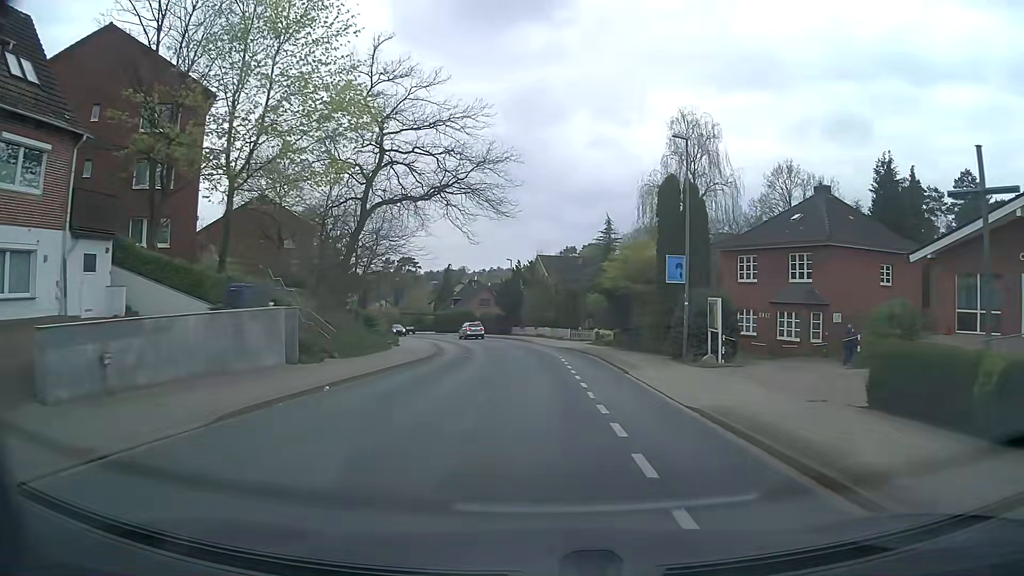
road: tertiary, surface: asphalt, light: Day
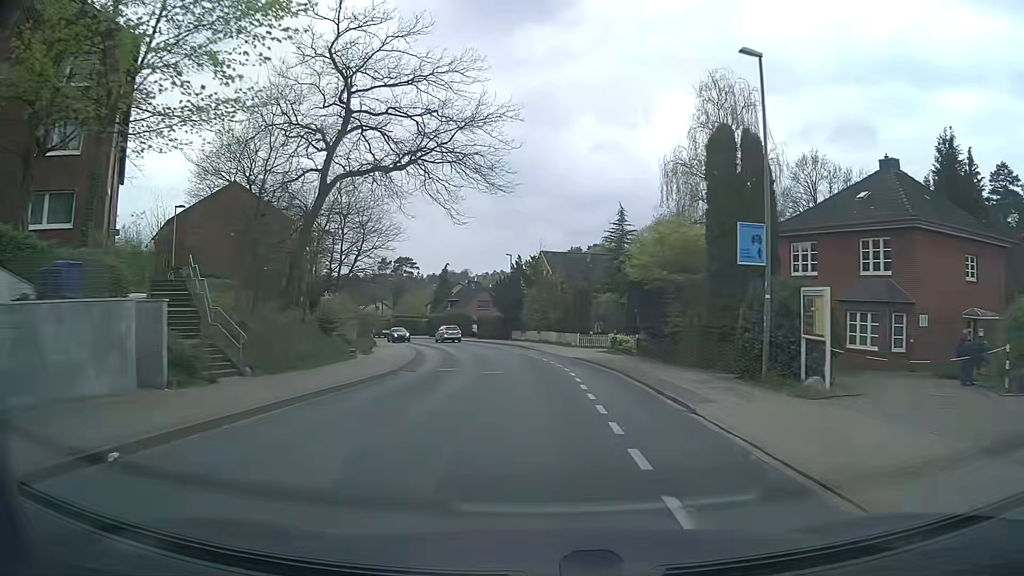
(0.0, +8.2) m; 0°
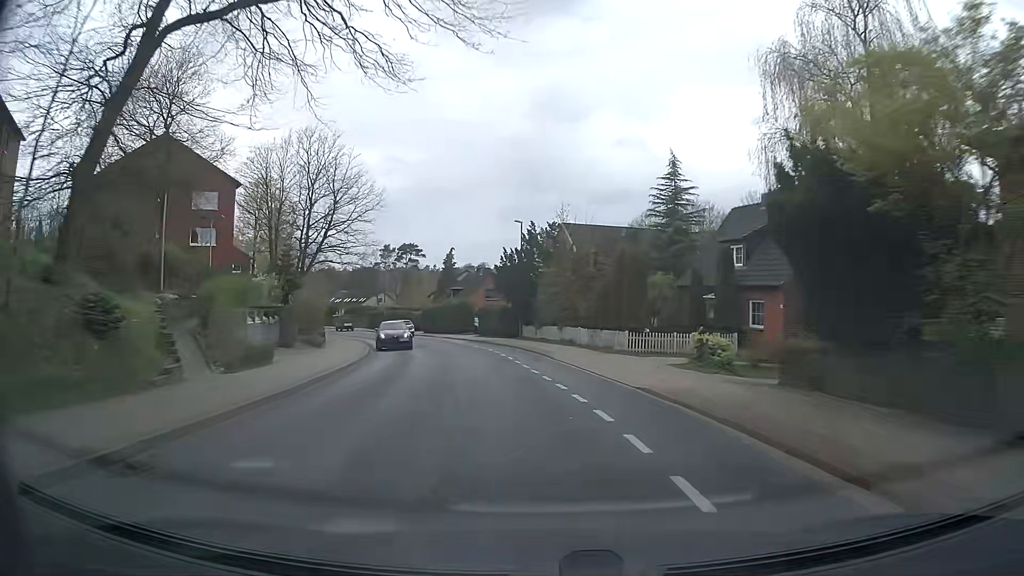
(-0.1, +16.8) m; -1°
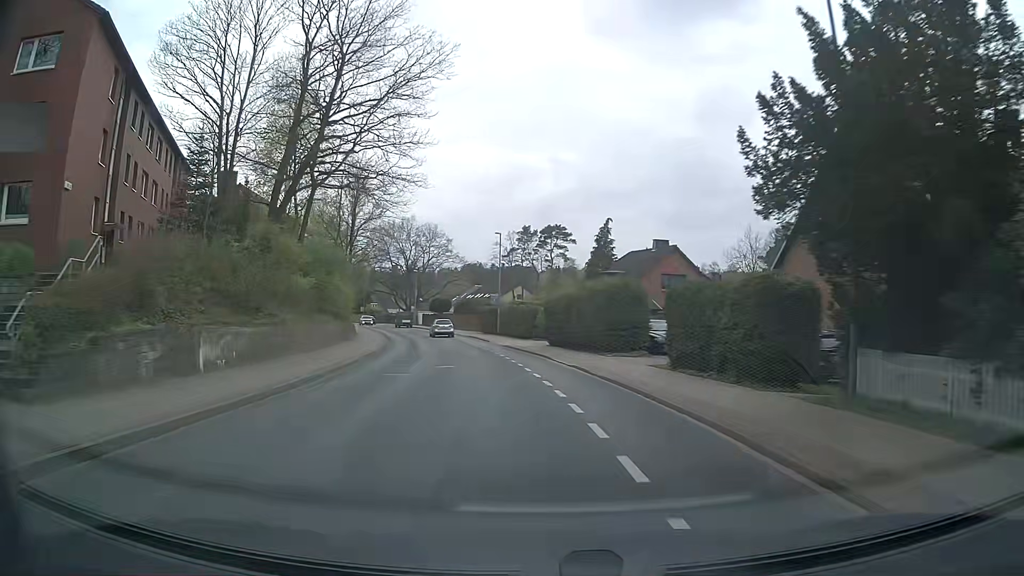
(-3.9, +33.0) m; -14°
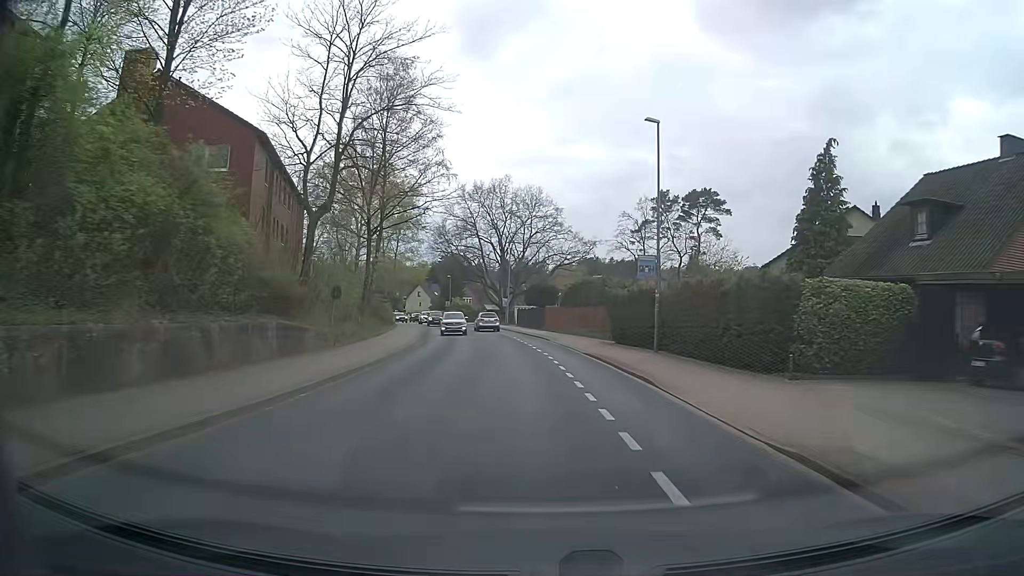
(-3.4, +32.6) m; -10°
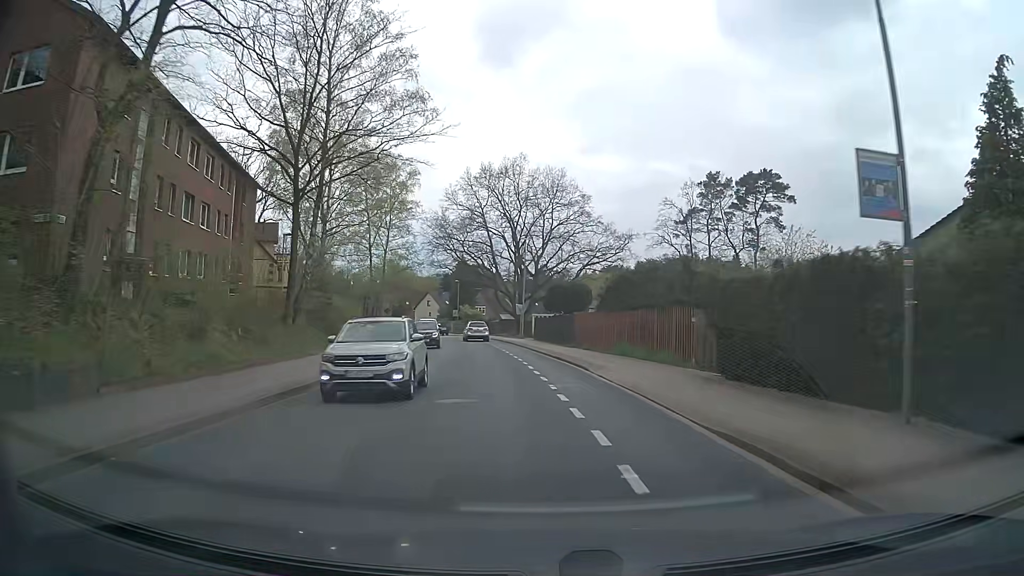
(-0.2, +16.7) m; -2°
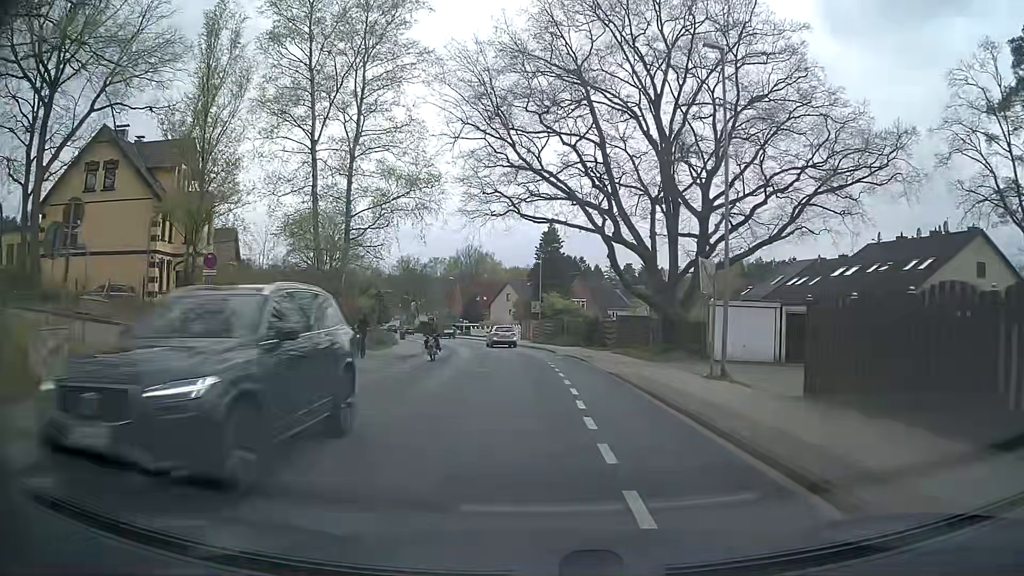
(-3.7, +41.5) m; -9°
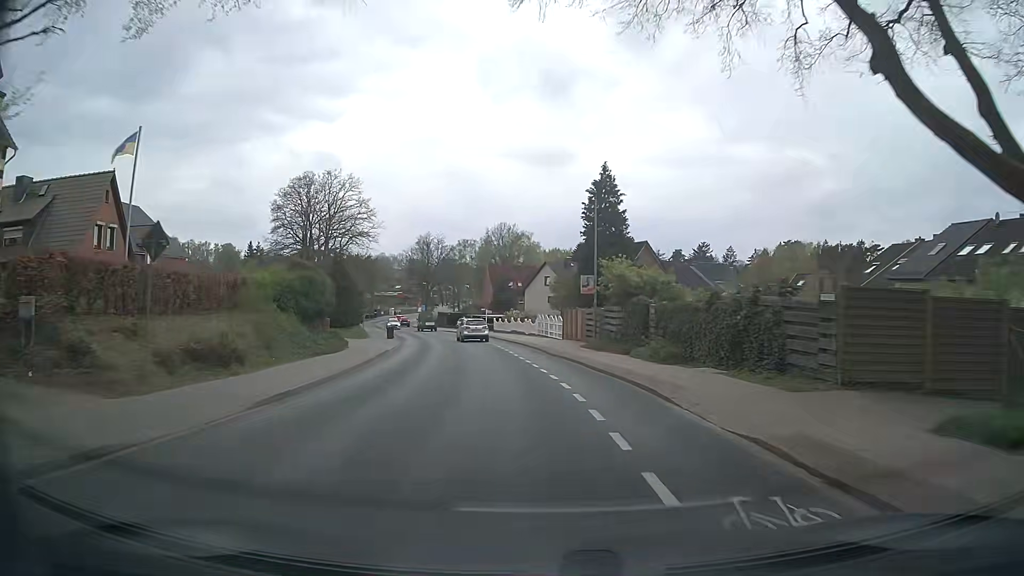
(-0.6, +25.0) m; -3°
(0, +10) (-1, +20) (-3, +30) (-4, +40) (-6, +50) (-9, +59) (-11, +69) (-14, +78) (-17, +88) (-21, +97) m
